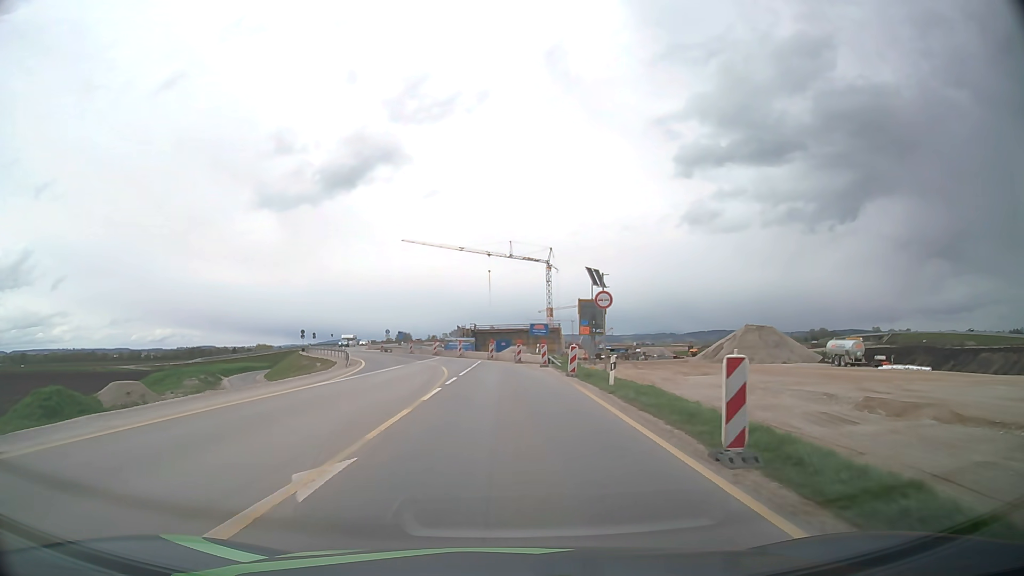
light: Day
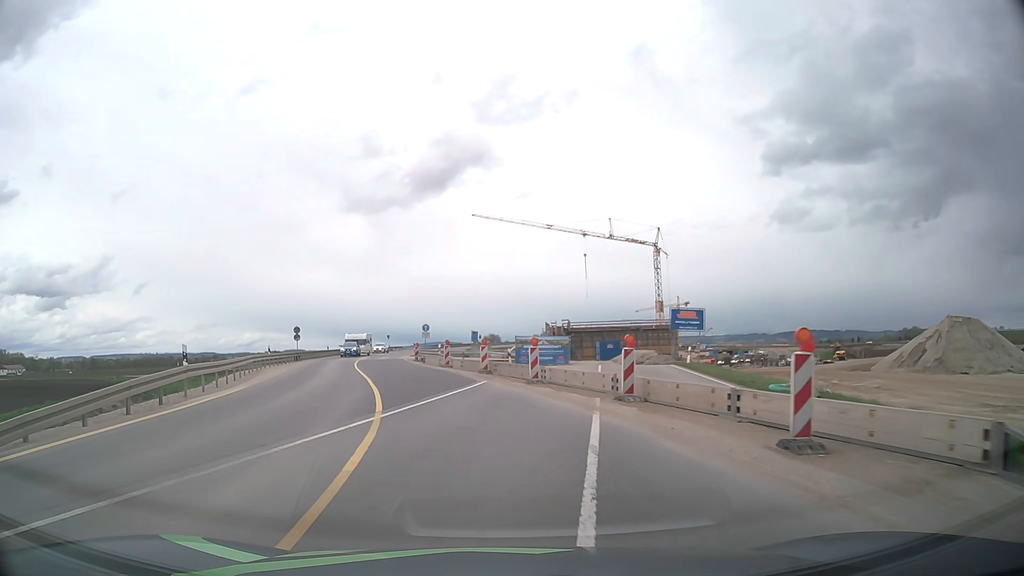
(-1.5, +34.4) m; -8°
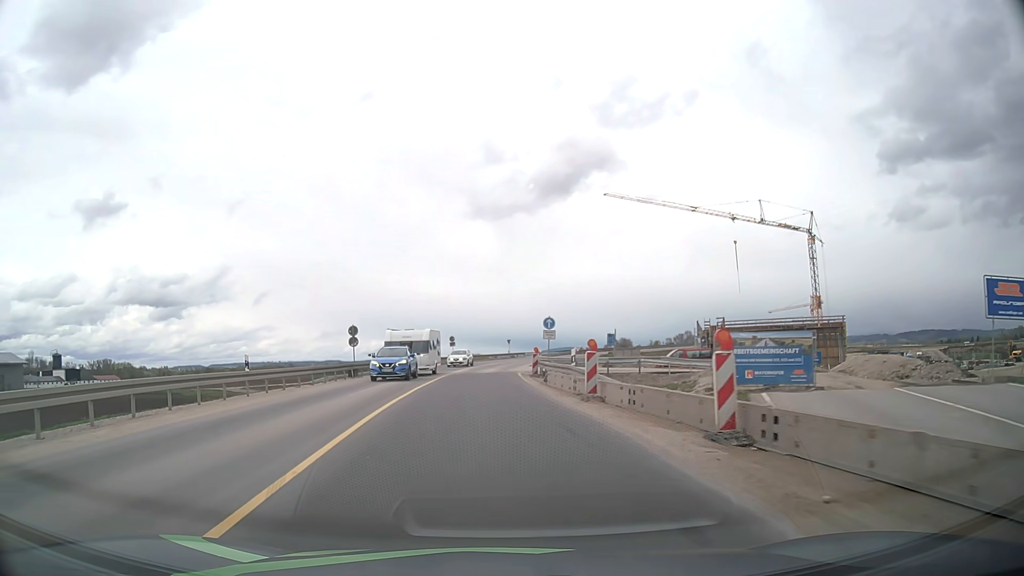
(-1.9, +20.3) m; -10°
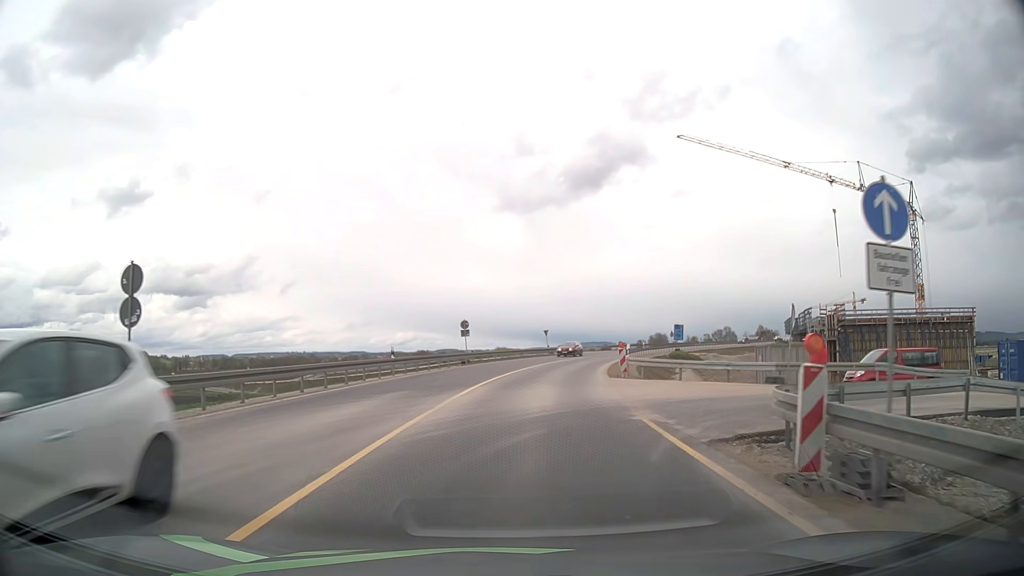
(-1.8, +27.5) m; -4°
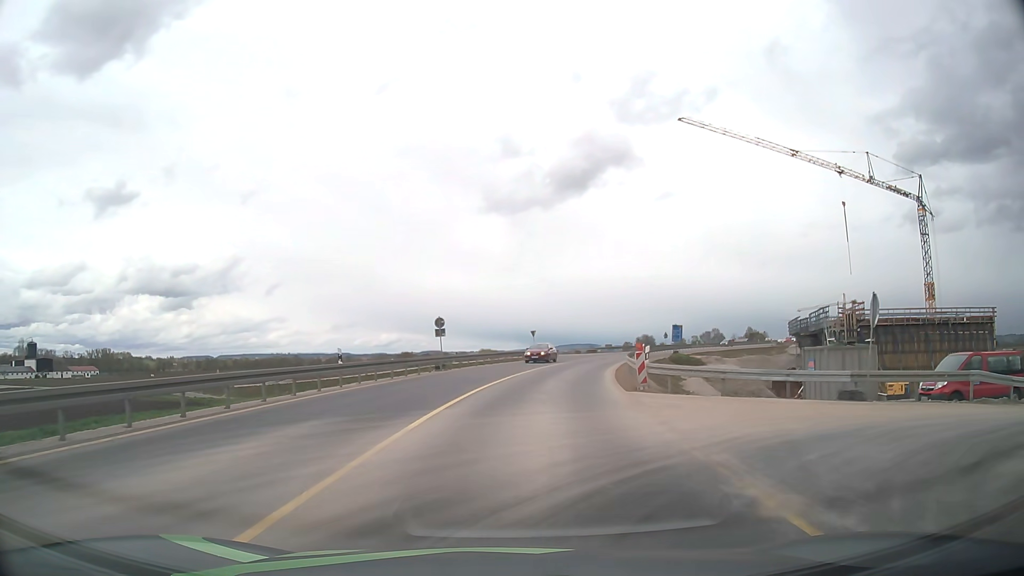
(+0.1, +7.1) m; +1°
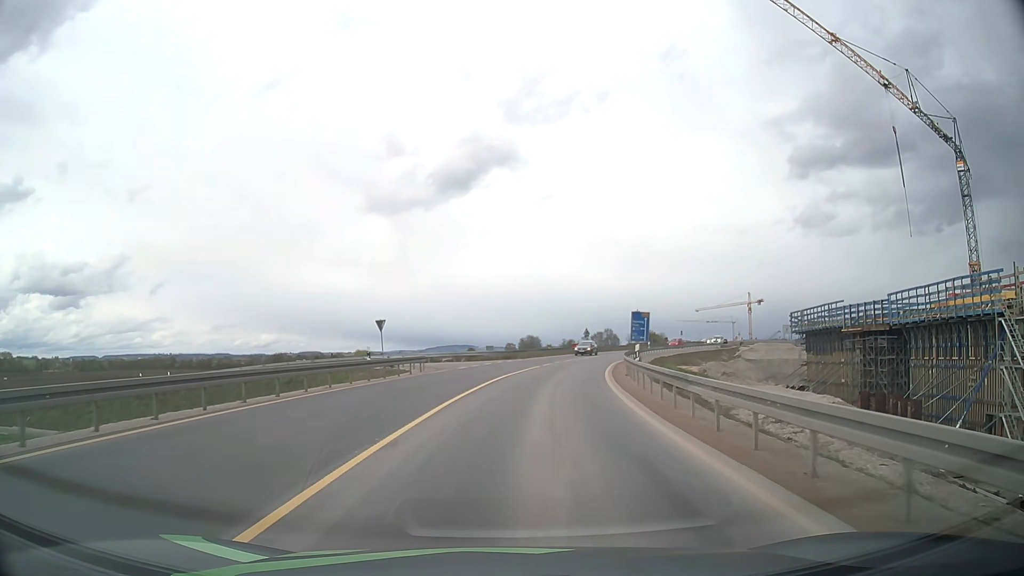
(+3.1, +36.0) m; +10°
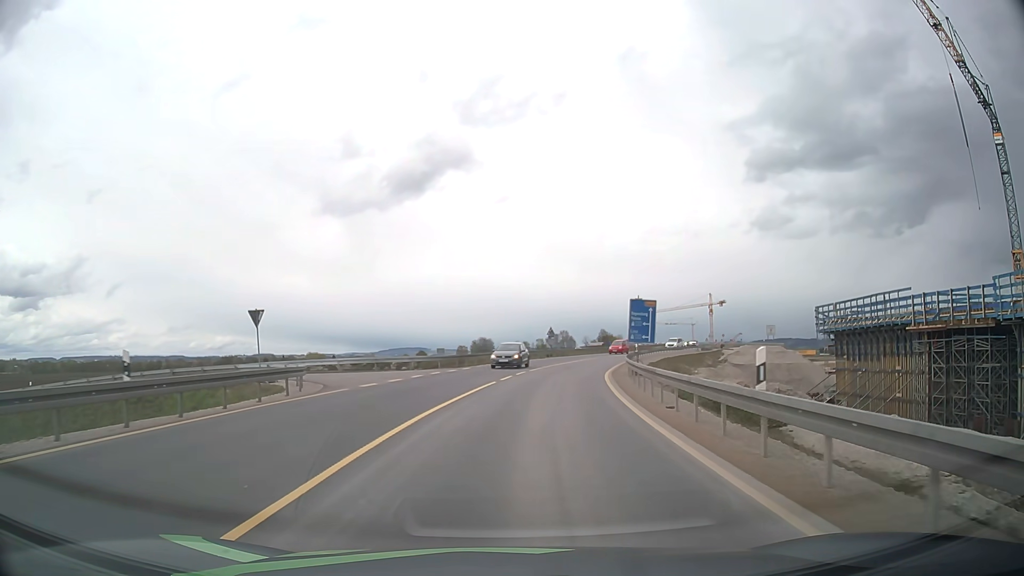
(+0.5, +14.8) m; +4°
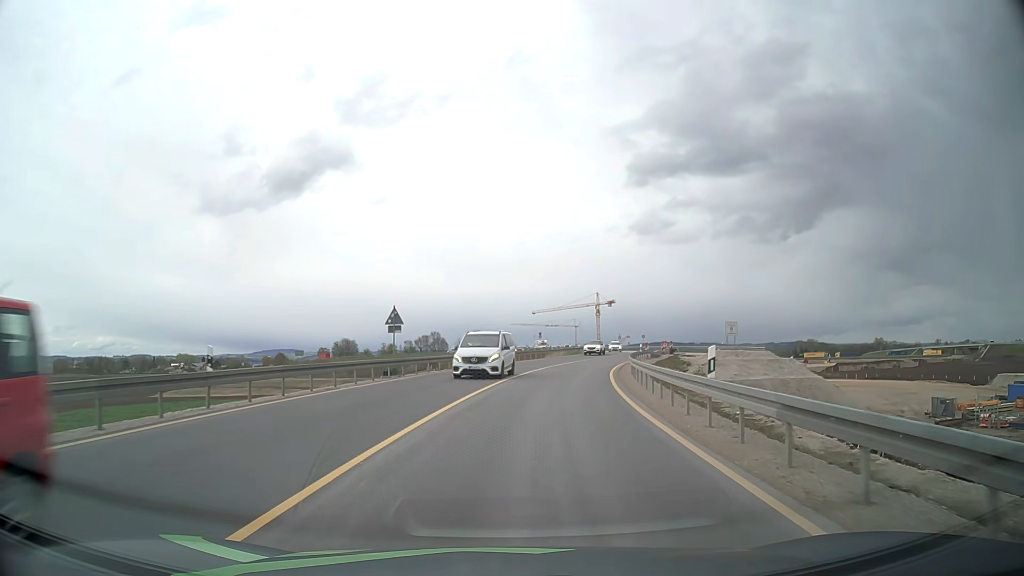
(+3.4, +37.4) m; +11°
(0, +10) (+1, +20) (+3, +30) (+5, +40) (+7, +49) (+10, +59) (+13, +69) (+16, +78) (+18, +88) (+20, +98) m
